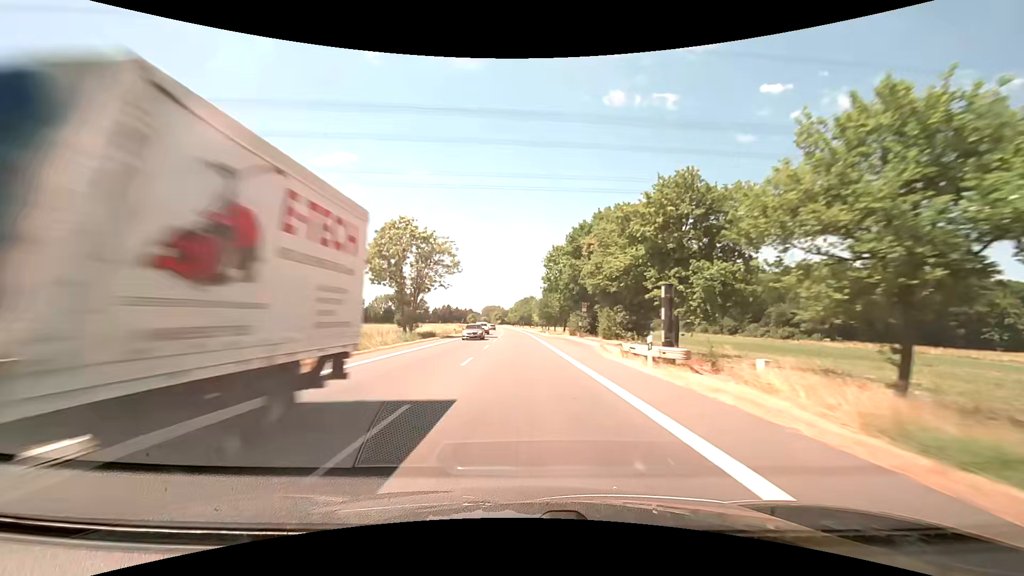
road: primary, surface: asphalt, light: Day
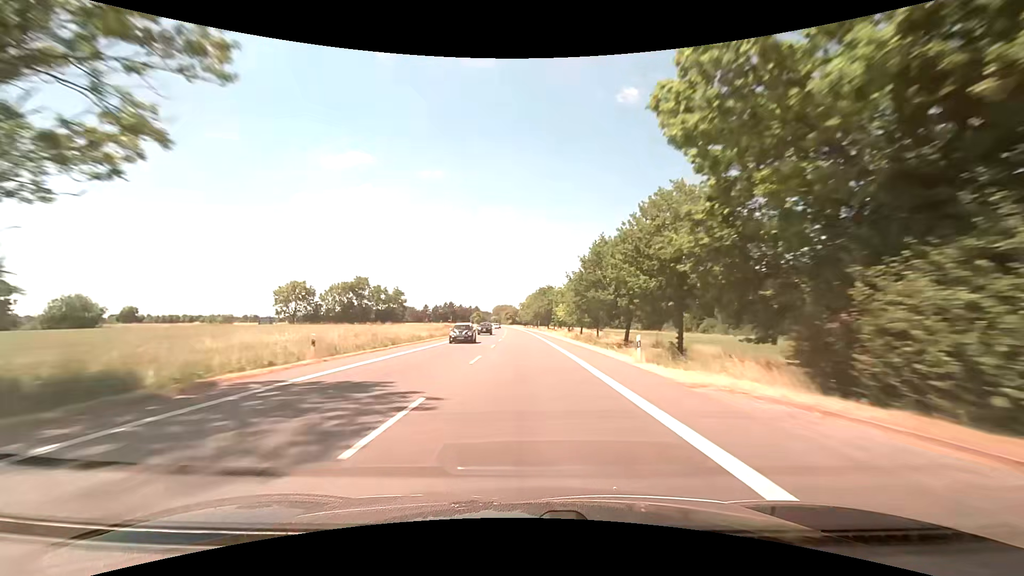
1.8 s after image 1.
(-0.7, +47.4) m; -1°
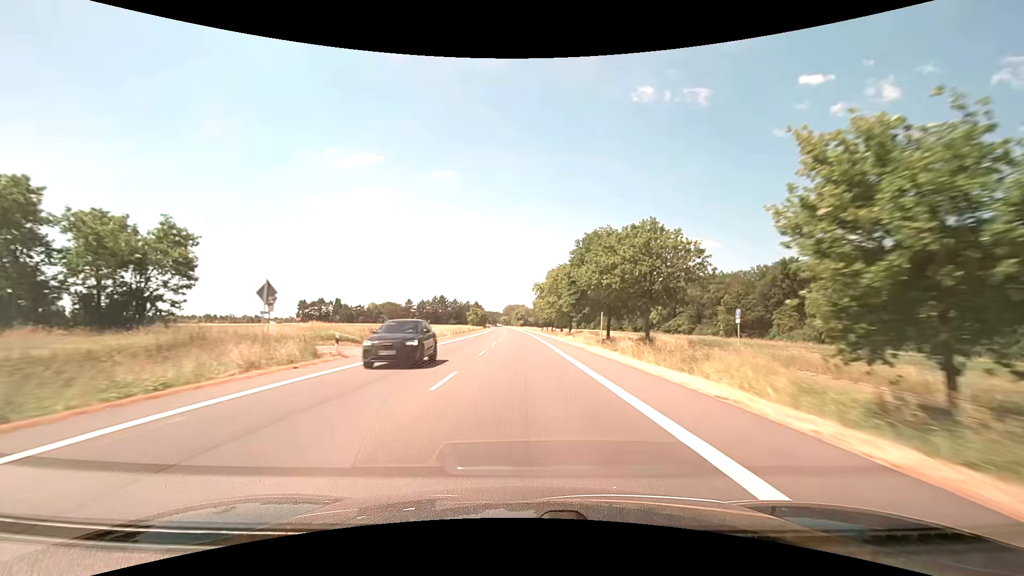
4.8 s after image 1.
(-1.1, +79.0) m; -2°
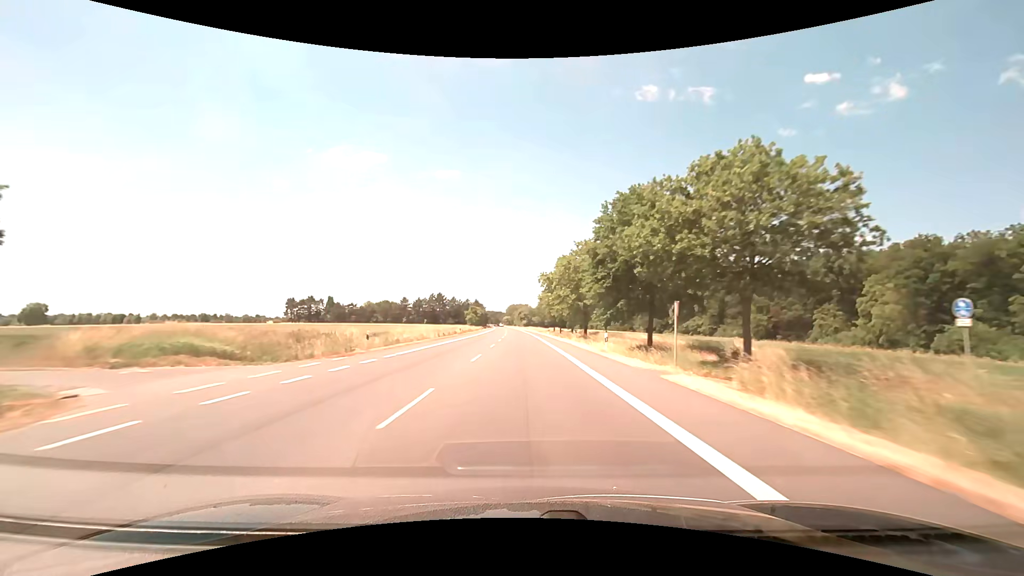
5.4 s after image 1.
(0.0, +15.8) m; 0°
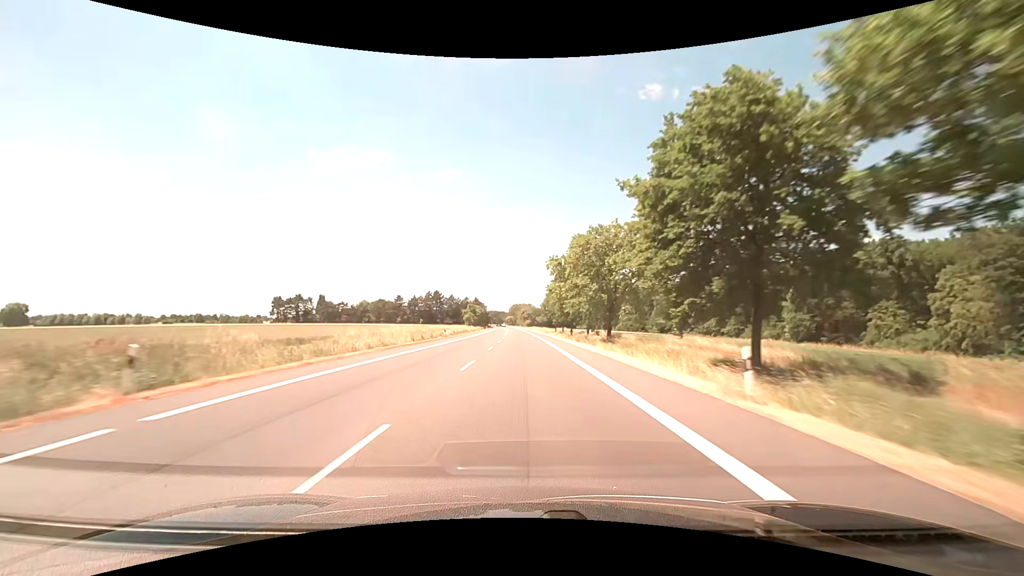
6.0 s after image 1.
(-0.1, +15.8) m; 0°
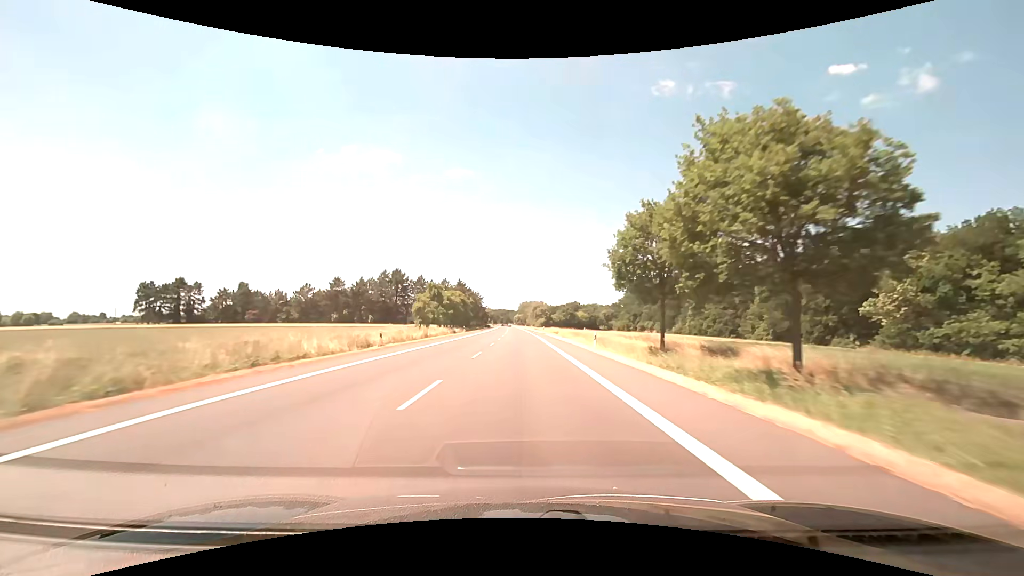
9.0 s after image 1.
(-0.8, +79.0) m; -1°
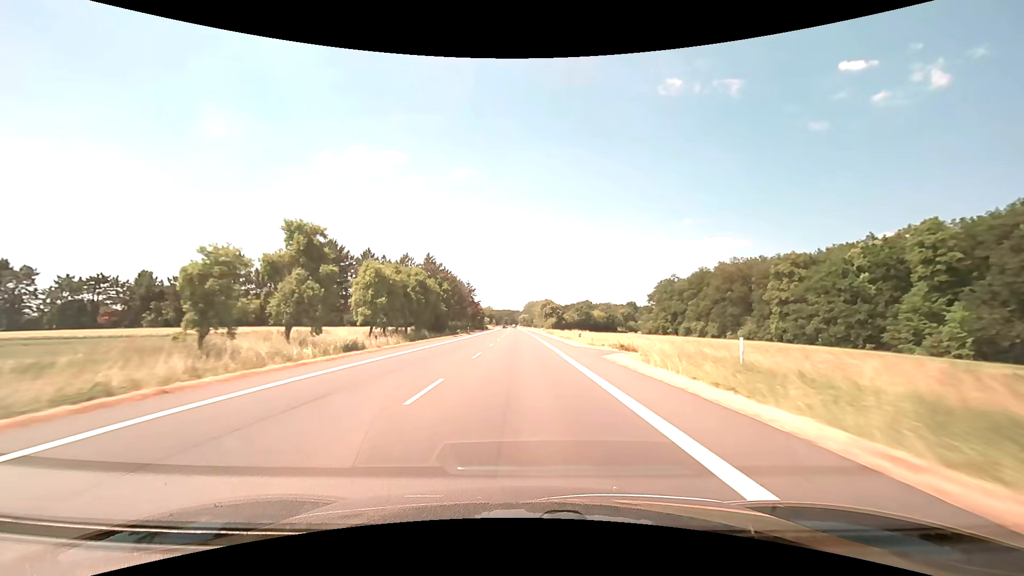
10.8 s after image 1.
(-0.3, +47.4) m; -1°
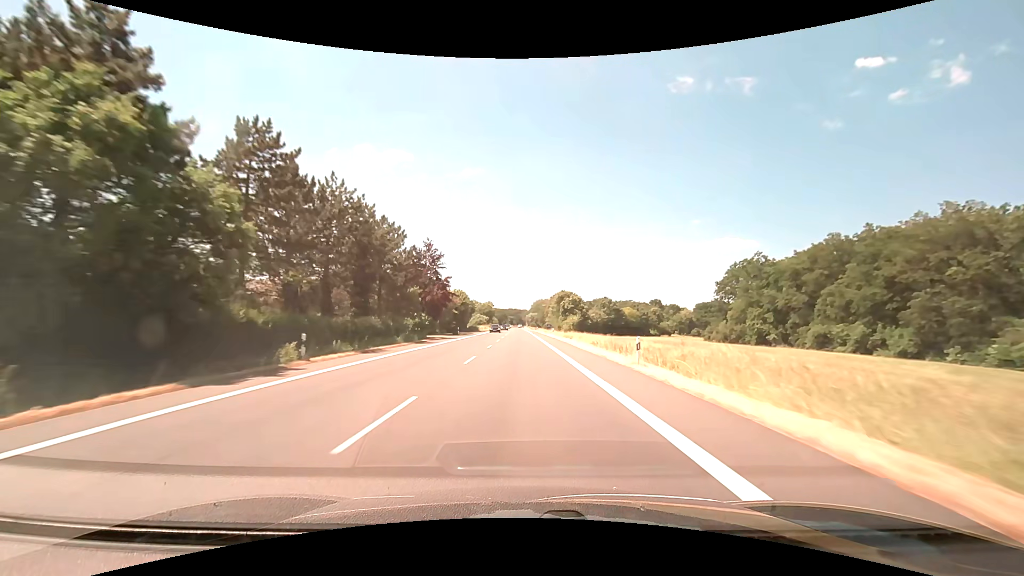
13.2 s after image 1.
(-0.7, +63.2) m; -1°
(0, +10) (0, +20) (0, +30) (0, +40) (0, +50) (0, +60) (0, +70) (0, +80) (0, +90) (-1, +100) m
